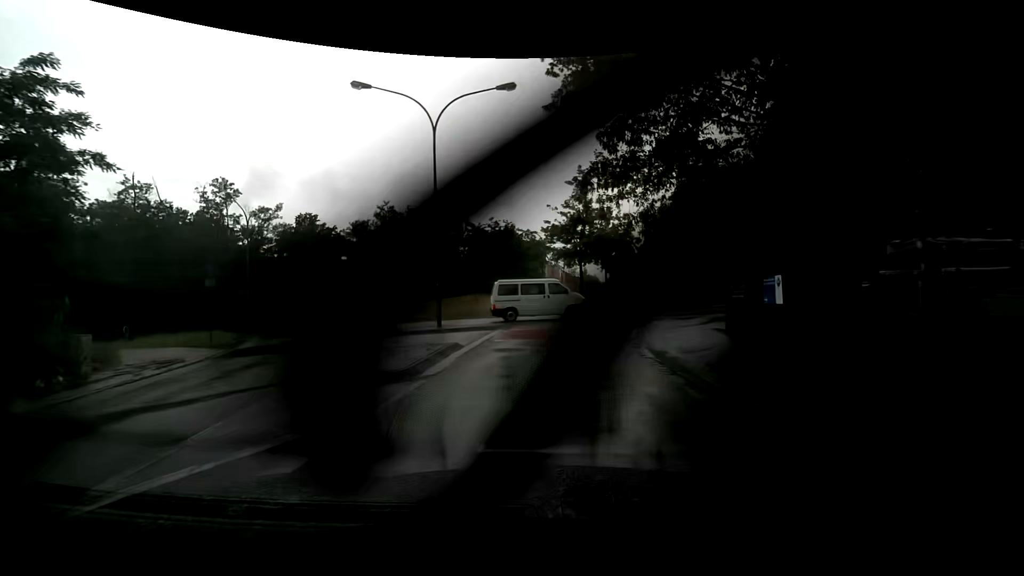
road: unclassified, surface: asphalt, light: Day
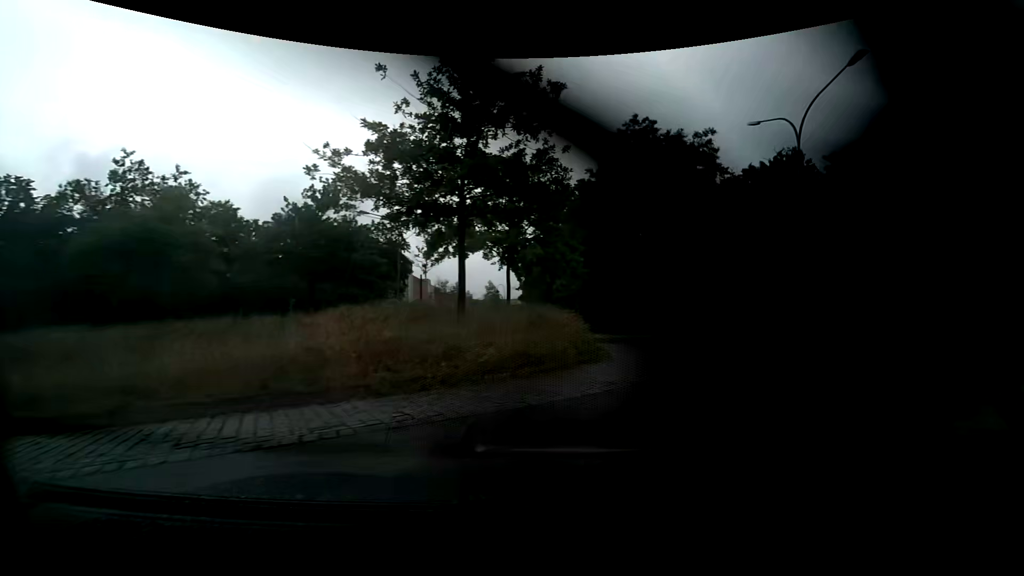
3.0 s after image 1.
(+0.6, +19.5) m; +10°
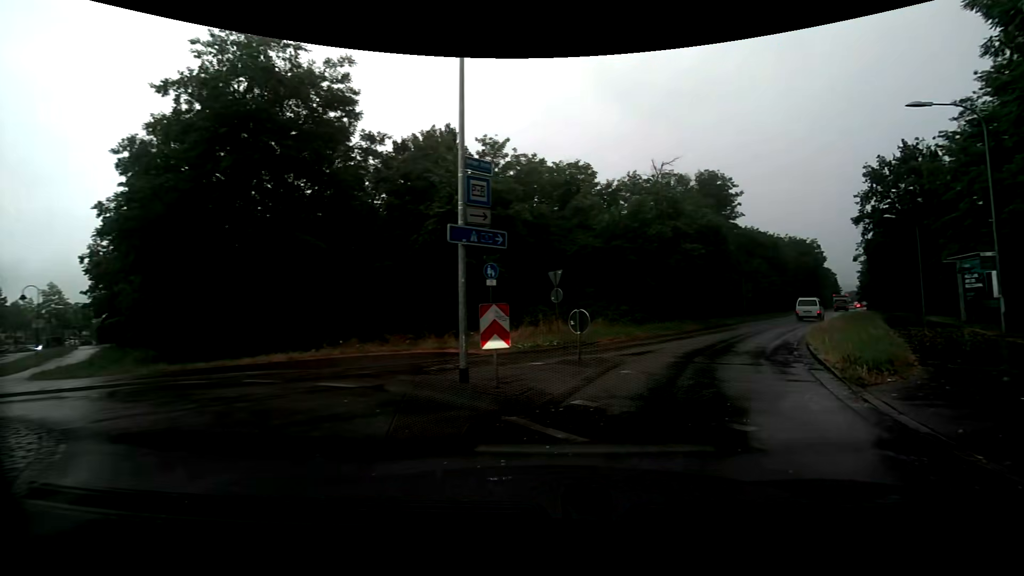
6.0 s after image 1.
(+4.2, +10.6) m; +40°
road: secondary
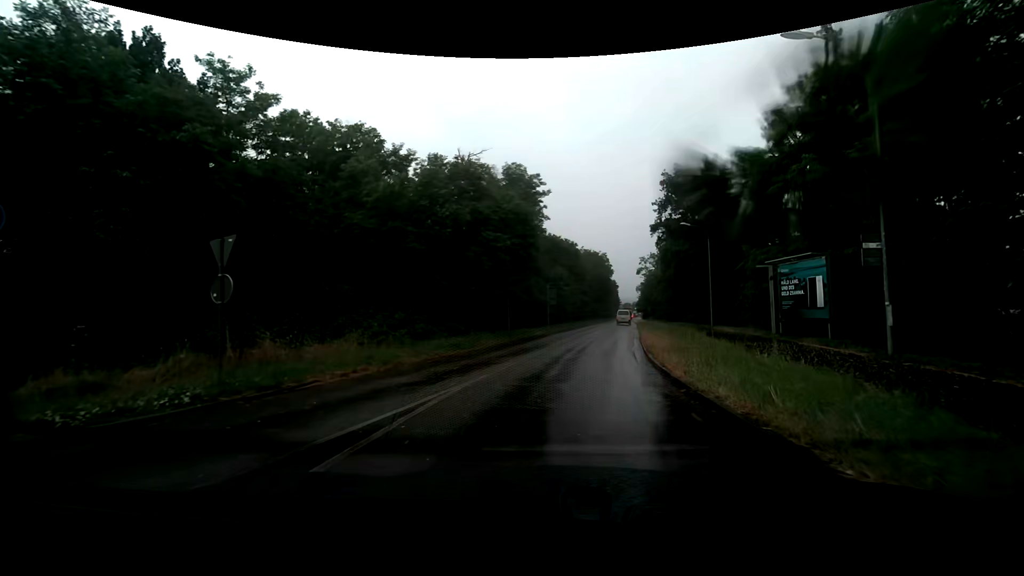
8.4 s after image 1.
(+2.1, +10.2) m; +23°
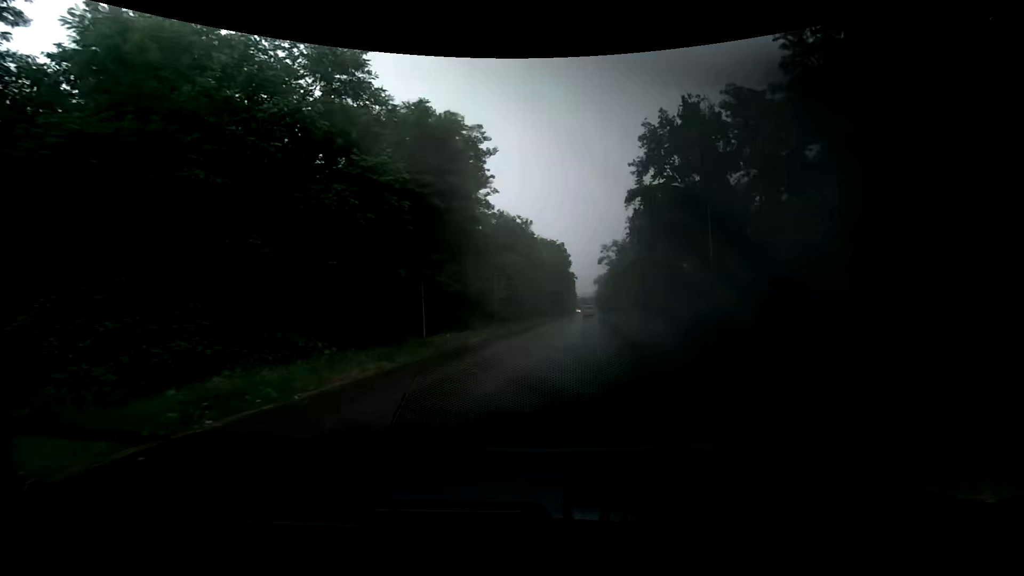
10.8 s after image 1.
(+0.5, +12.7) m; +5°
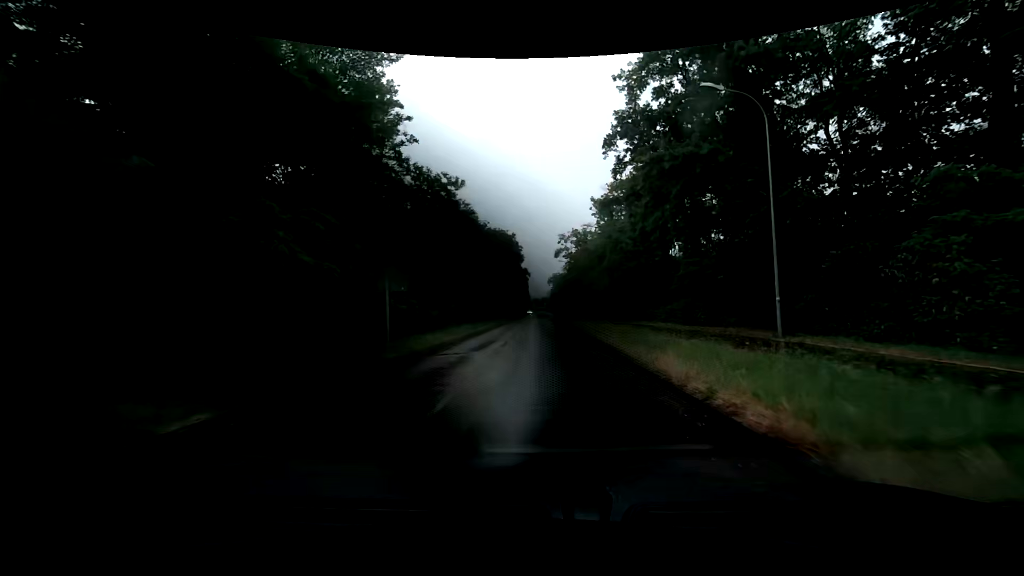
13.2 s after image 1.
(+0.8, +15.9) m; +5°
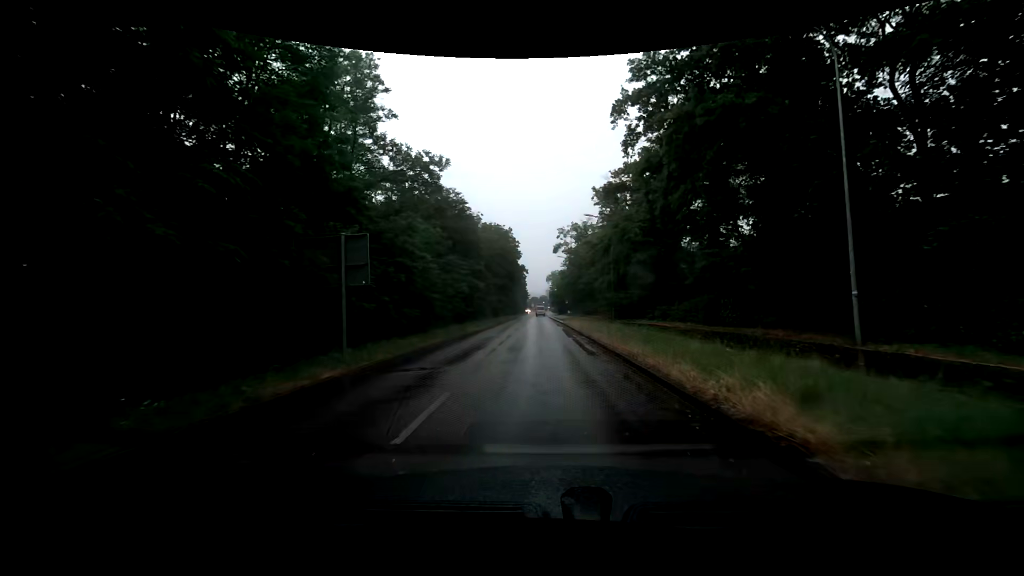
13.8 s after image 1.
(0.0, +4.5) m; 0°
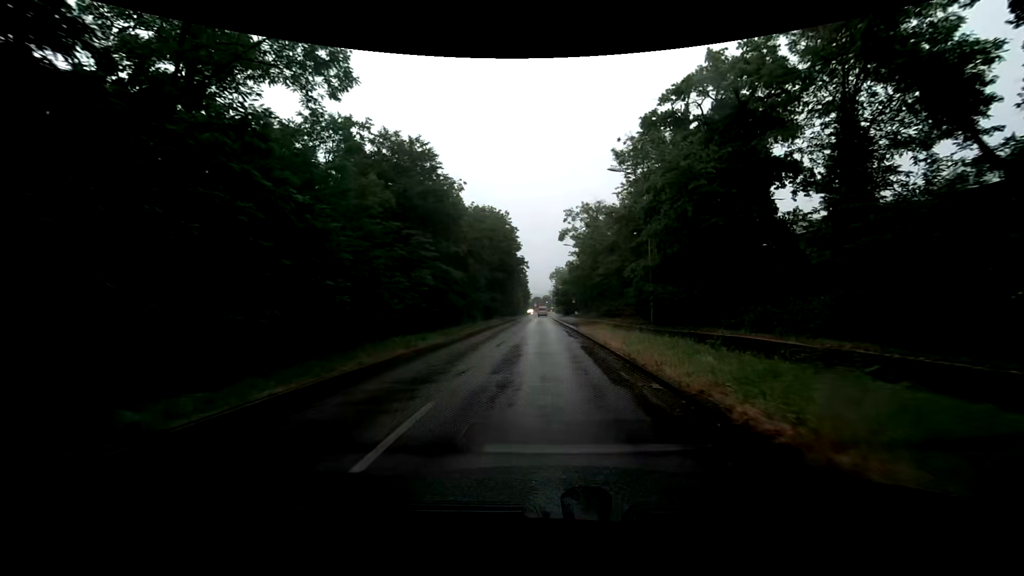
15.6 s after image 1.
(0.0, +14.6) m; -1°
(0, +10) (0, +20) (0, +30) (0, +40) (0, +50) (0, +60) (-1, +70) (-1, +80) (-1, +90) (-1, +100) m
